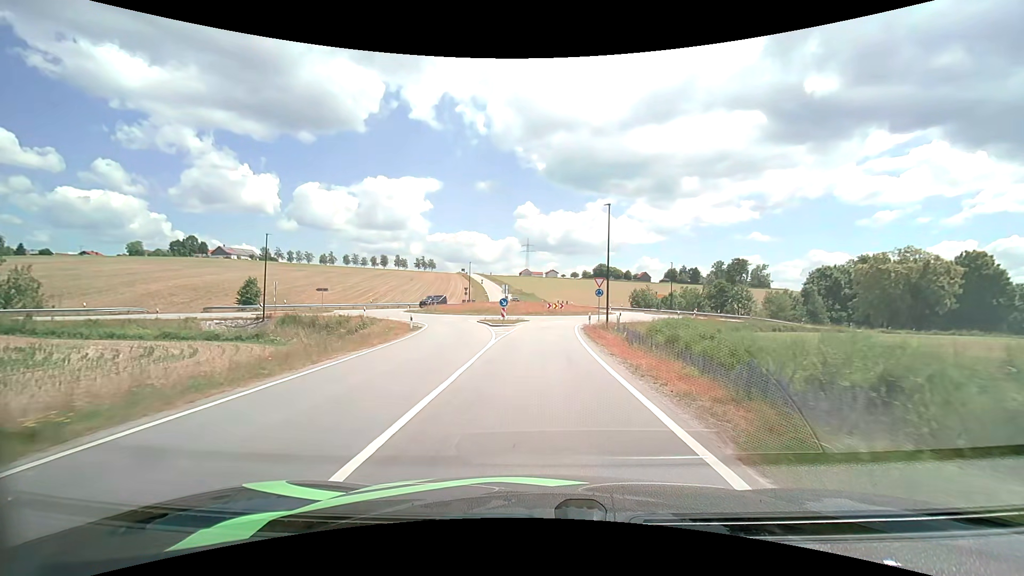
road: tertiary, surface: asphalt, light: Day
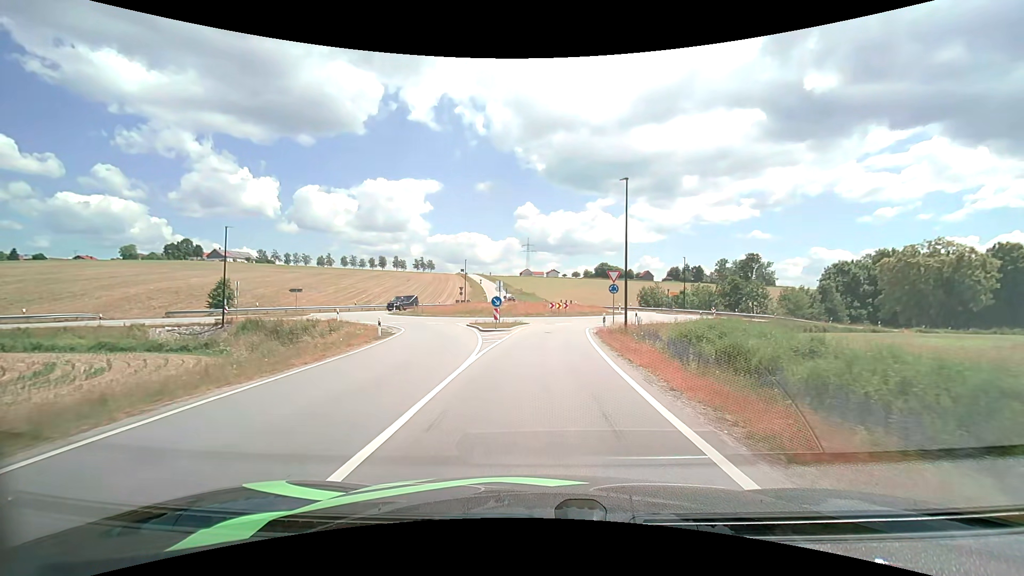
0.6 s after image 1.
(0.0, +6.4) m; 0°
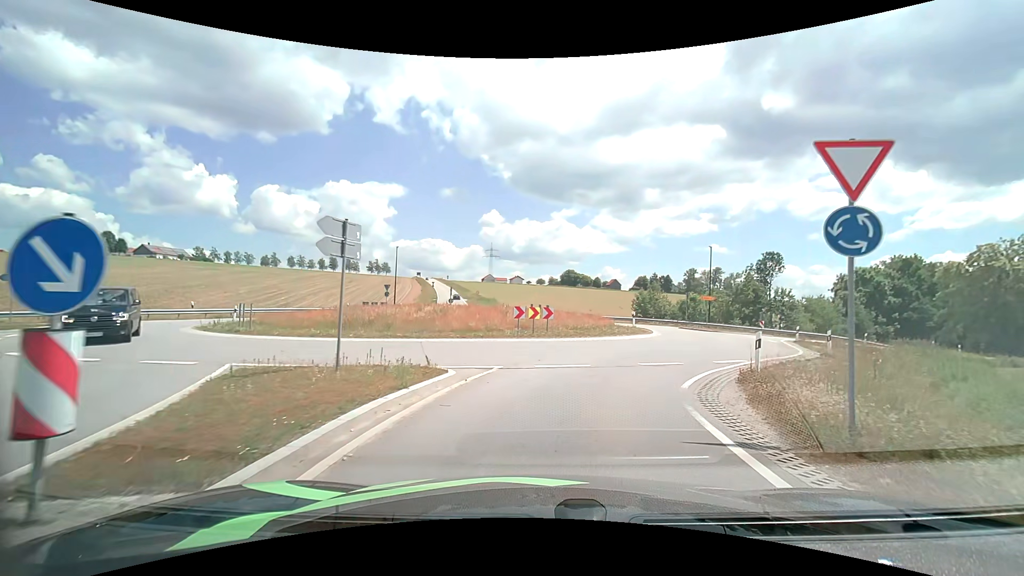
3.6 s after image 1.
(+0.2, +23.5) m; +4°
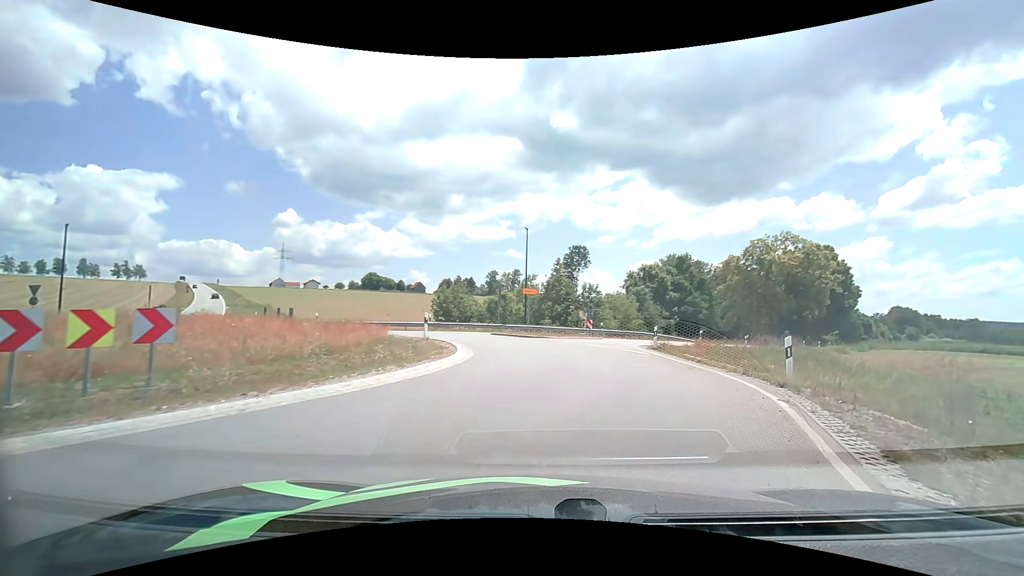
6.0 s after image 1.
(+2.4, +13.8) m; +22°
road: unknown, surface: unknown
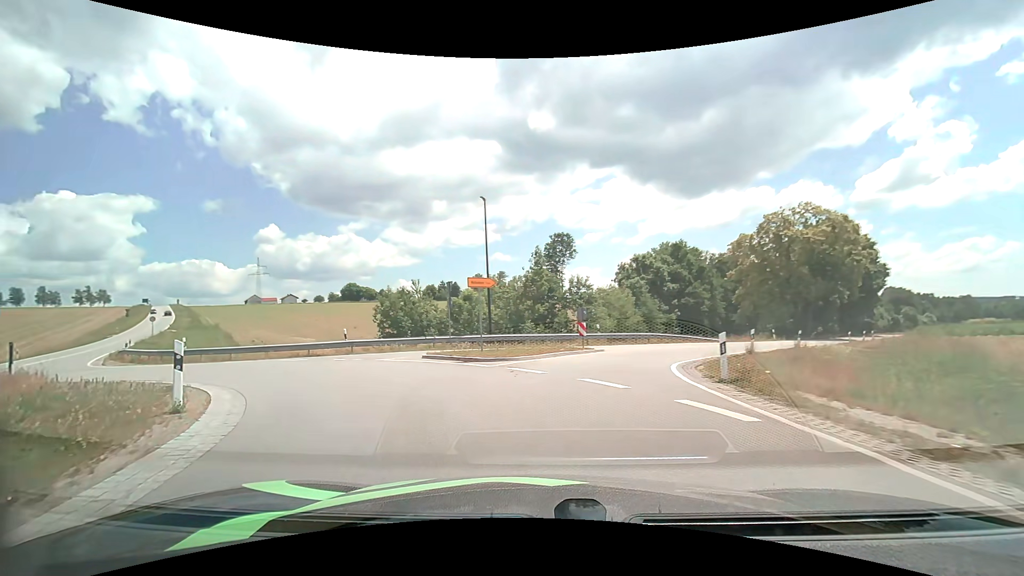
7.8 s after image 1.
(+1.1, +11.6) m; +2°
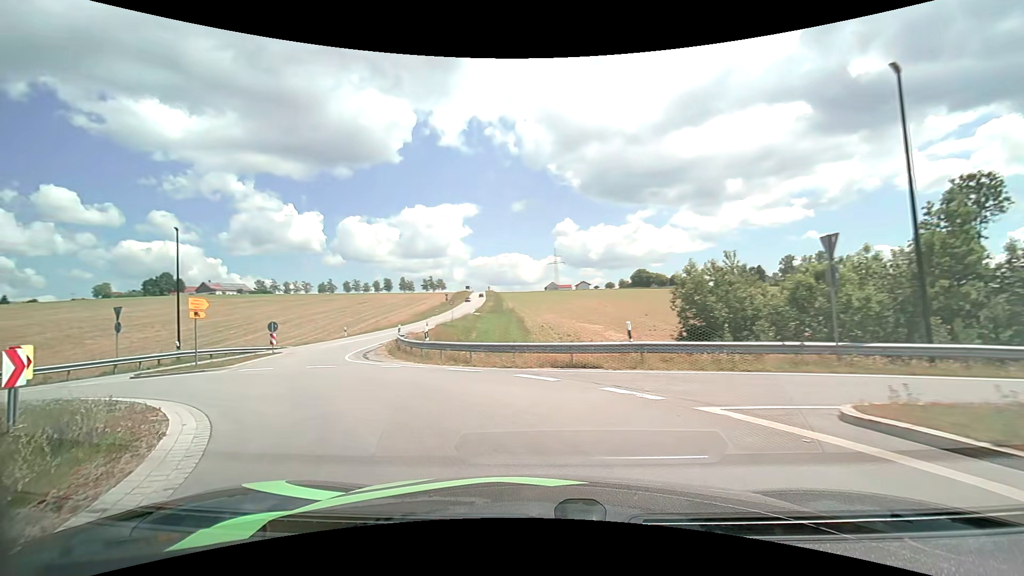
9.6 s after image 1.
(-2.8, +10.5) m; -32°
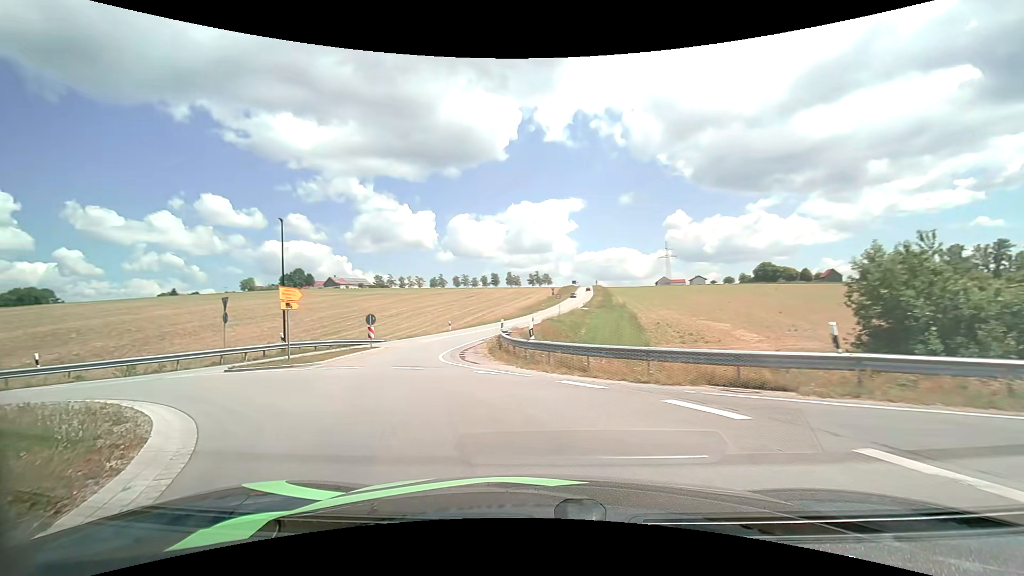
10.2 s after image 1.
(-0.4, +3.8) m; -12°
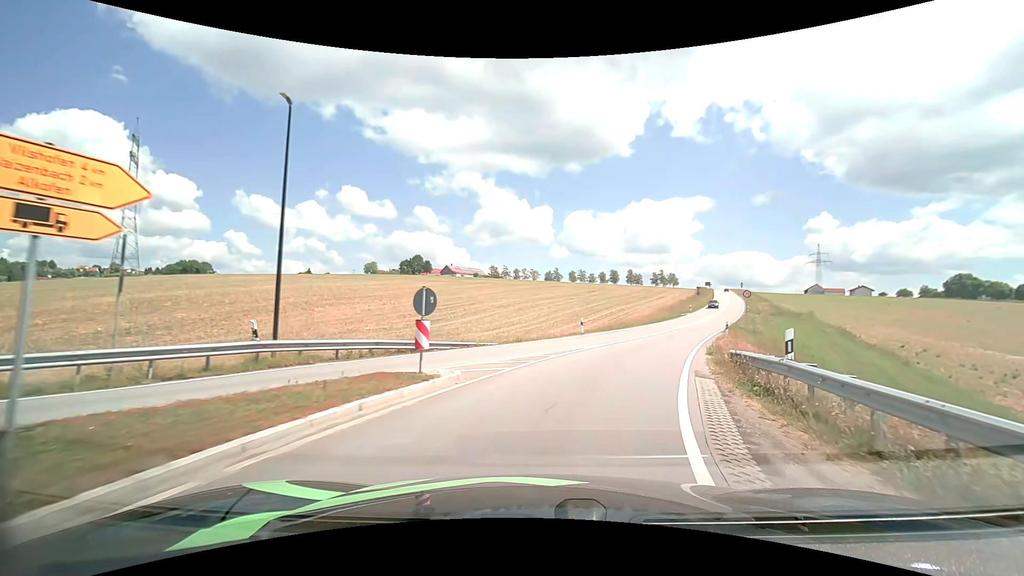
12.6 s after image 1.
(-4.2, +17.0) m; -15°
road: tertiary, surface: asphalt
(+1, +10) (+4, +20) (+8, +29) (+12, +38) (+16, +47) (+20, +56) (+24, +65) (+28, +74) (+32, +83) (+36, +93) m
